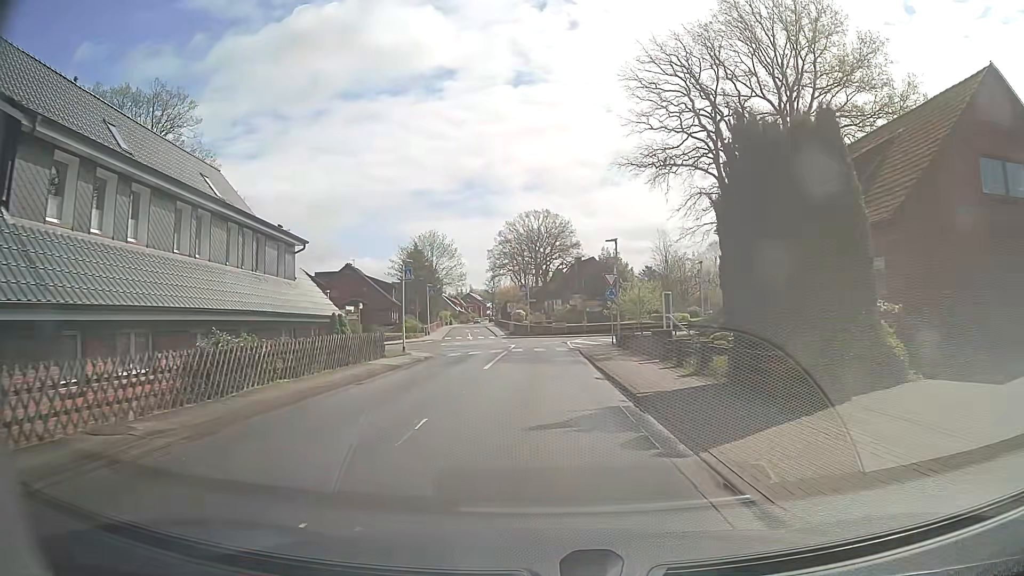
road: tertiary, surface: asphalt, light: Day
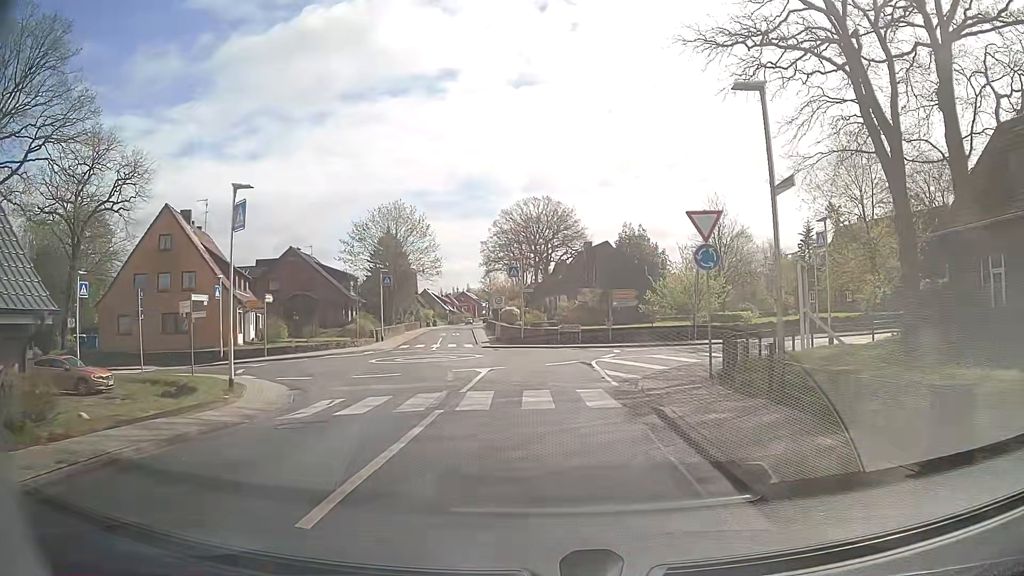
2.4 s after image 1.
(-0.1, +19.7) m; 0°
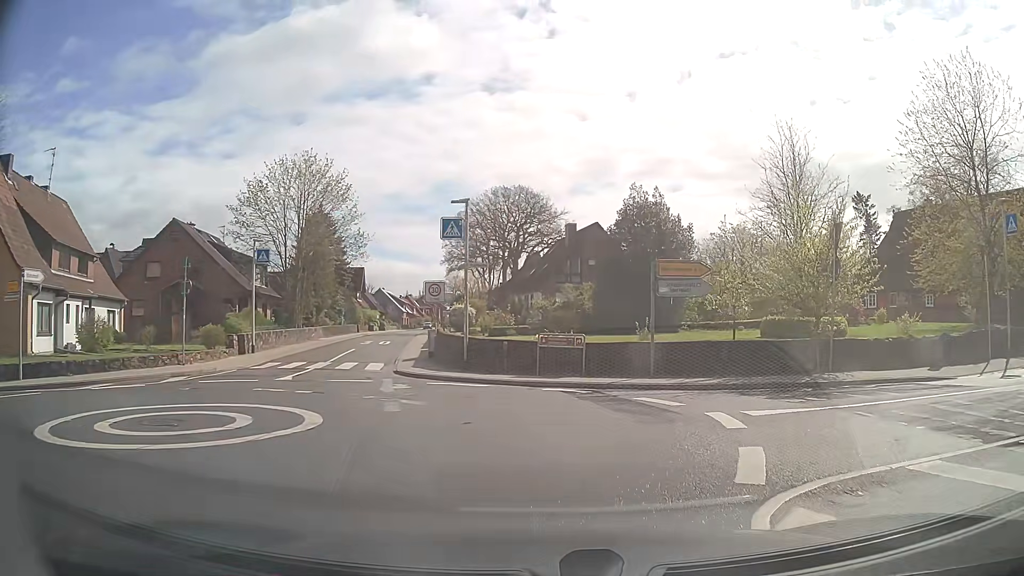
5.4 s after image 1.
(0.0, +18.4) m; +2°
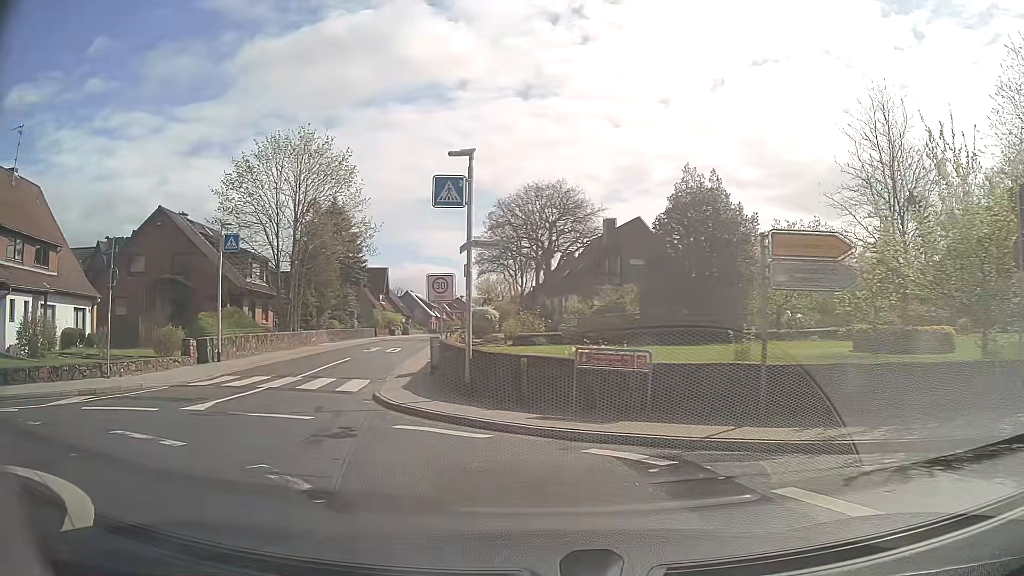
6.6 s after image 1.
(+0.1, +6.2) m; -1°
